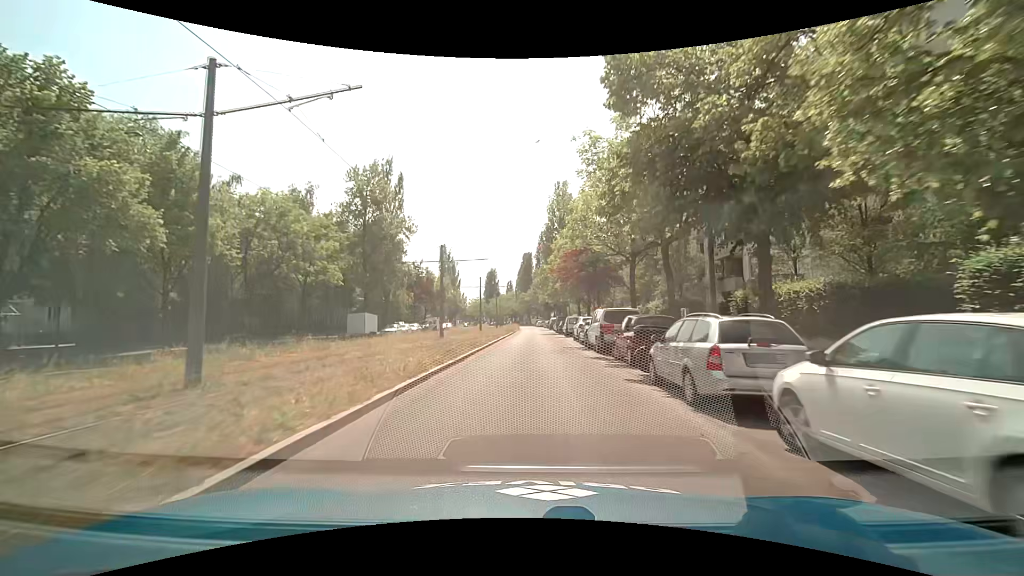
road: secondary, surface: asphalt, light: Day
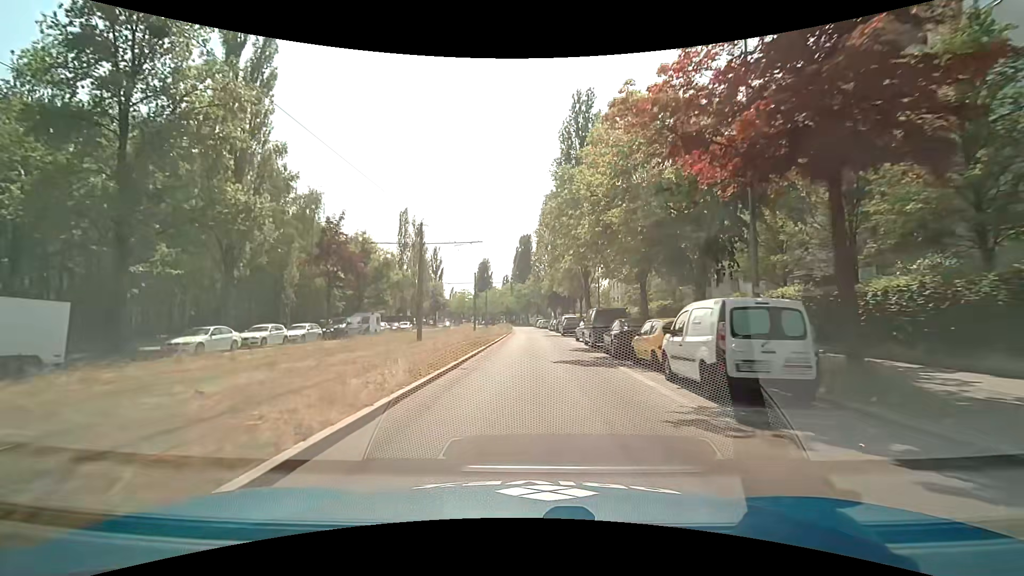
(+0.2, +35.2) m; 0°
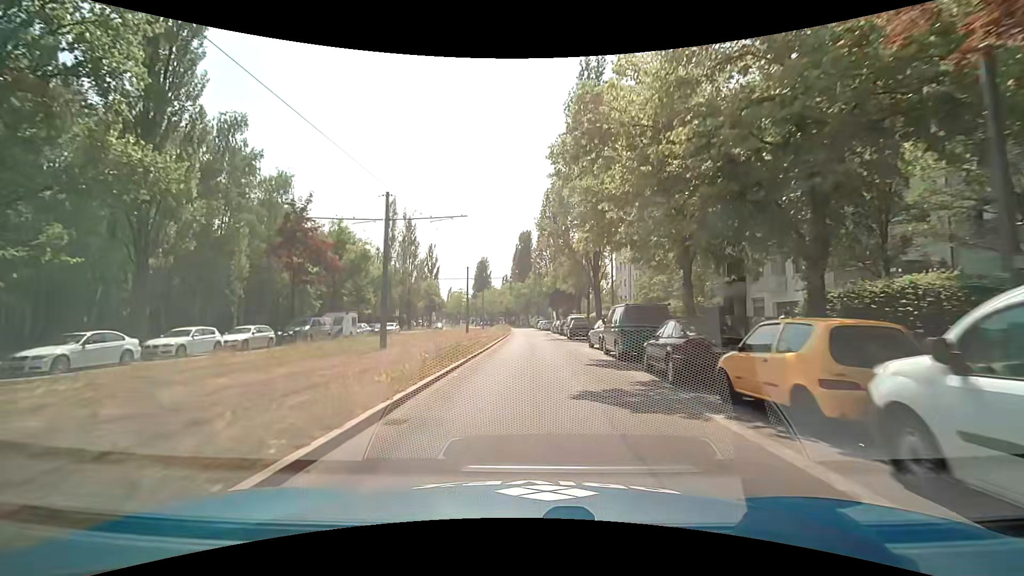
(0.0, +7.3) m; 0°
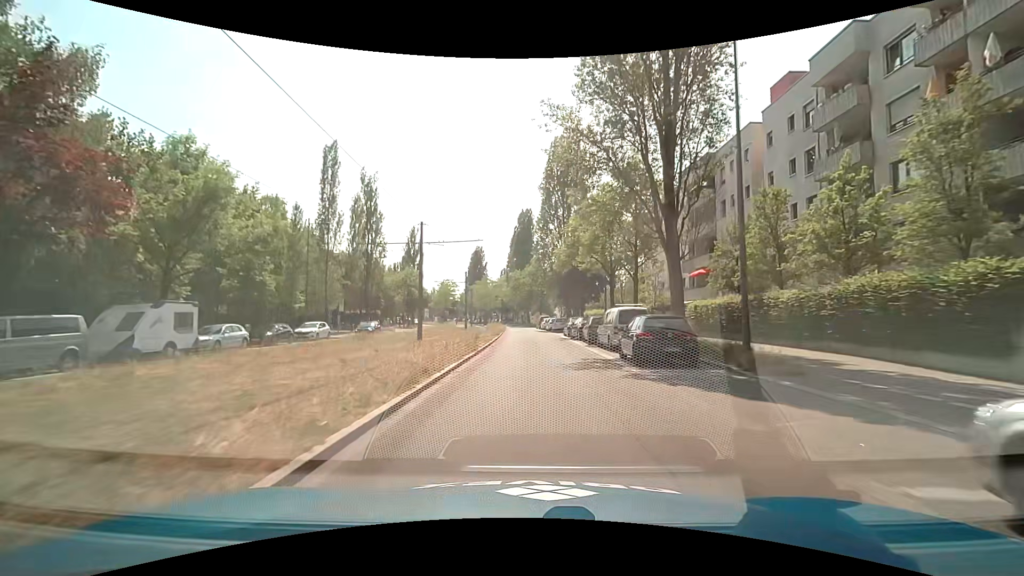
(+0.1, +22.9) m; 0°
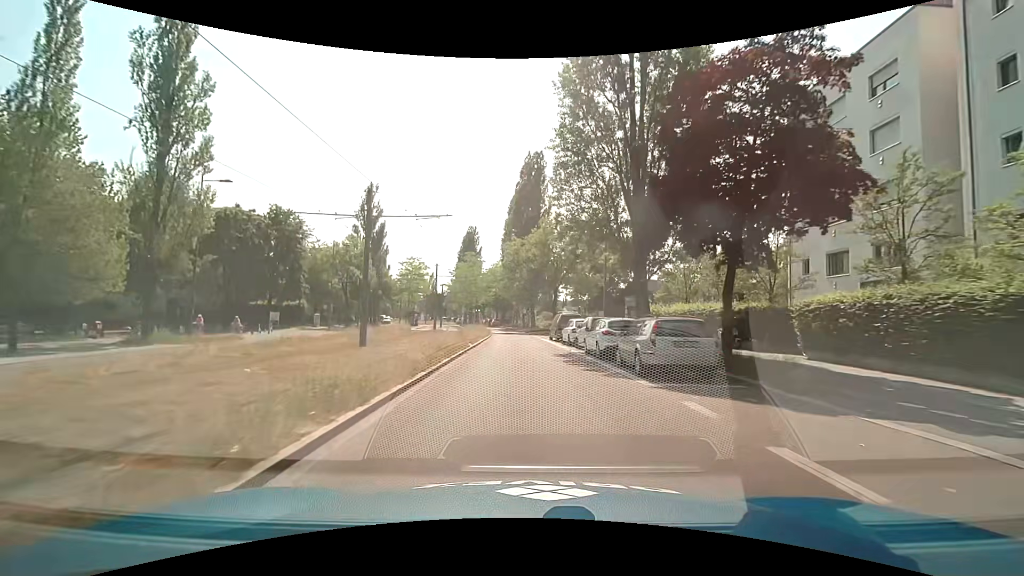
(-0.2, +37.7) m; 0°
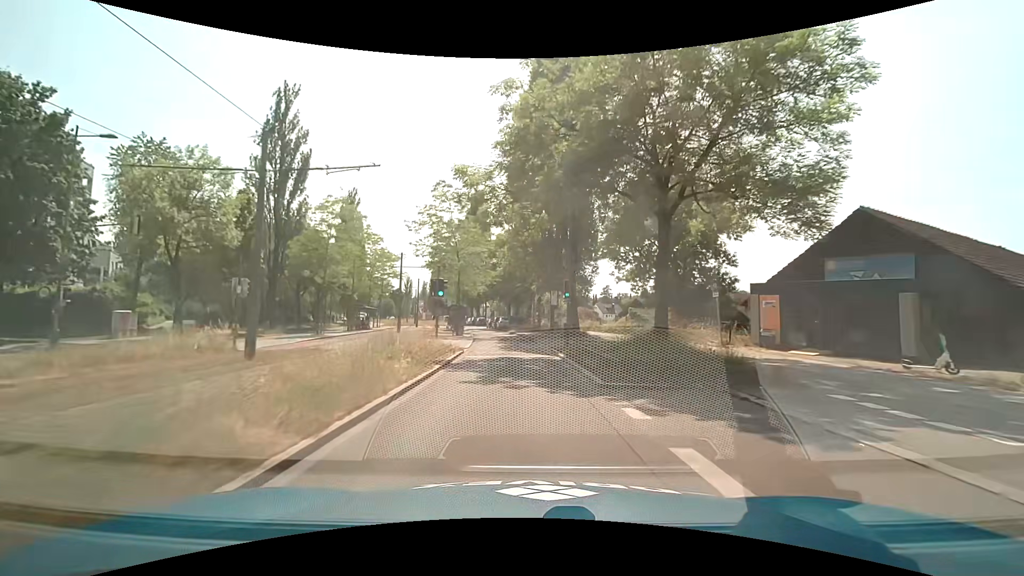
(-1.4, +37.3) m; -3°
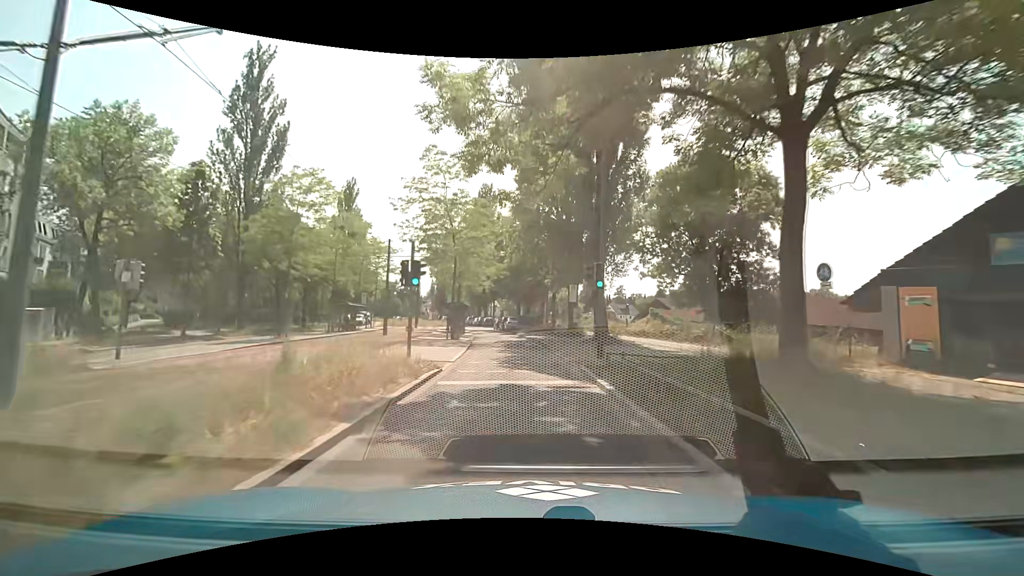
(-0.1, +7.5) m; -1°
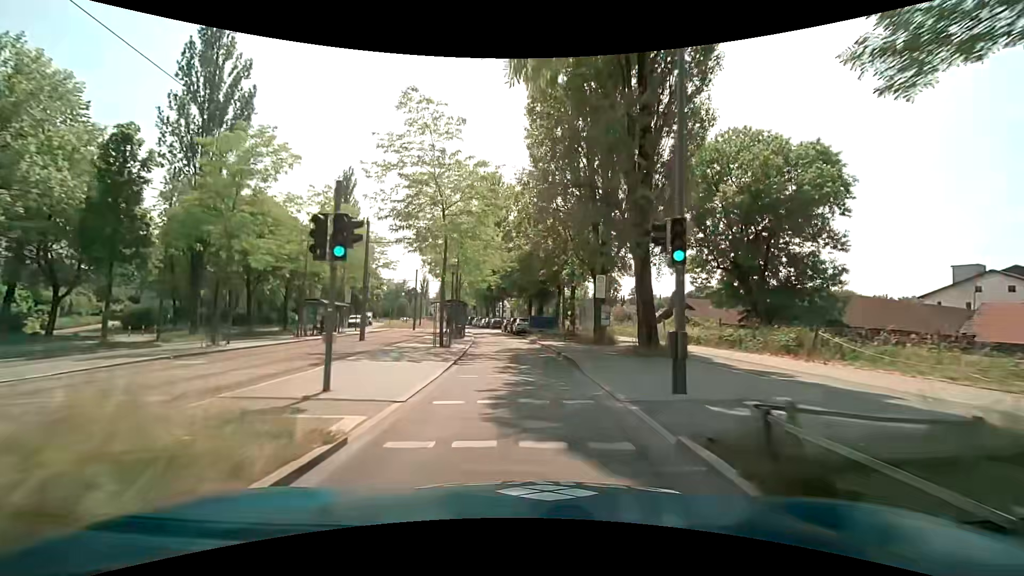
(-0.1, +7.5) m; -2°
(0, +10) (0, +20) (-1, +30) (-2, +40) (-3, +50) (-5, +60) (-7, +70) (-8, +79) (-11, +89) (-13, +99) m
